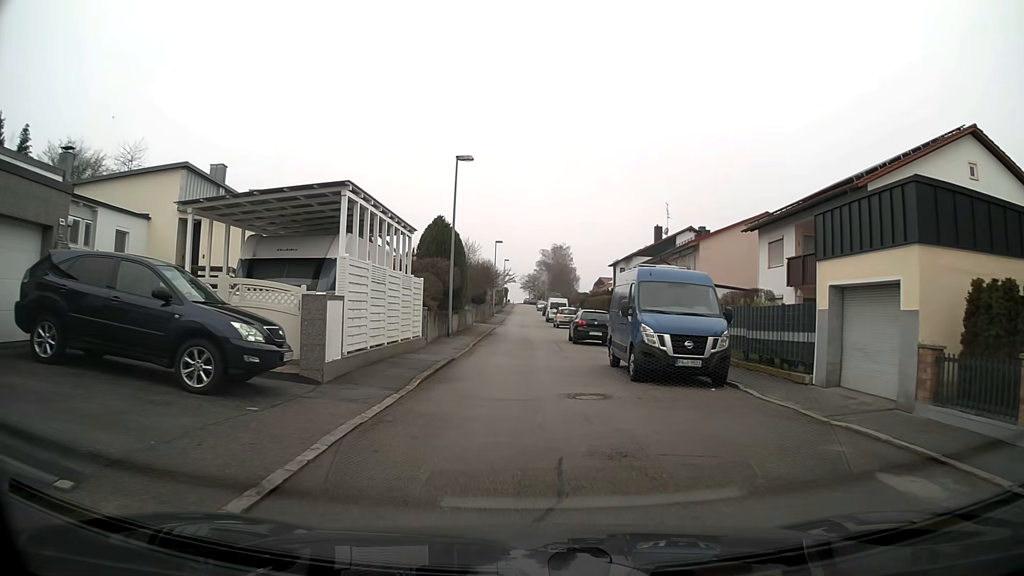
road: residential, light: Day
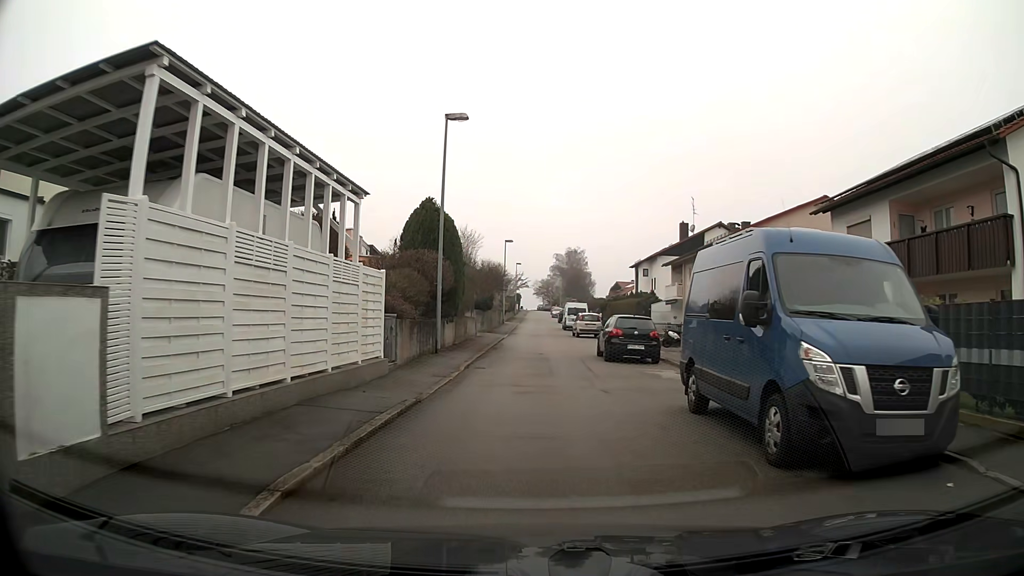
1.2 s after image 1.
(-0.1, +7.6) m; -1°
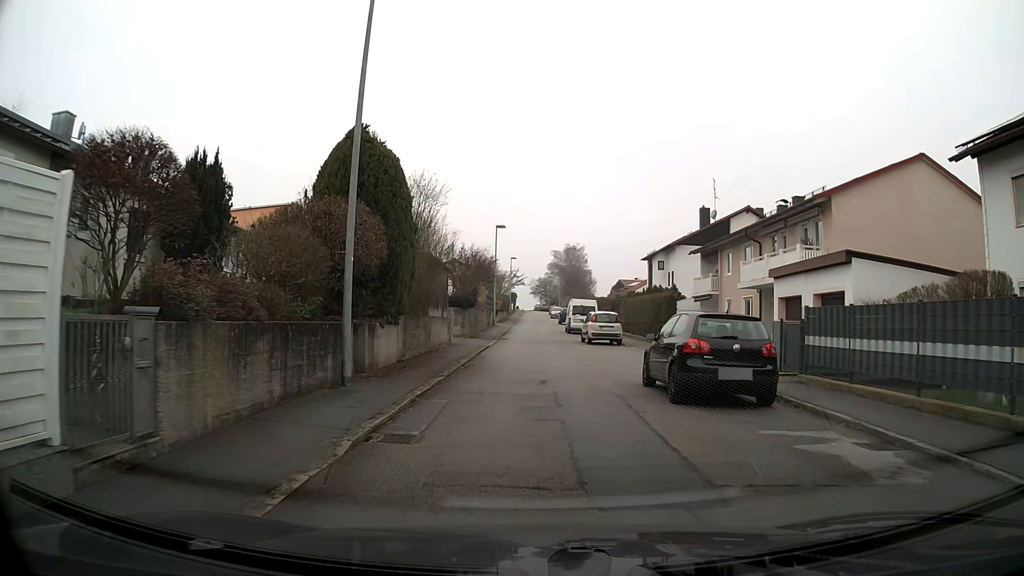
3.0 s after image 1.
(0.0, +10.6) m; +1°
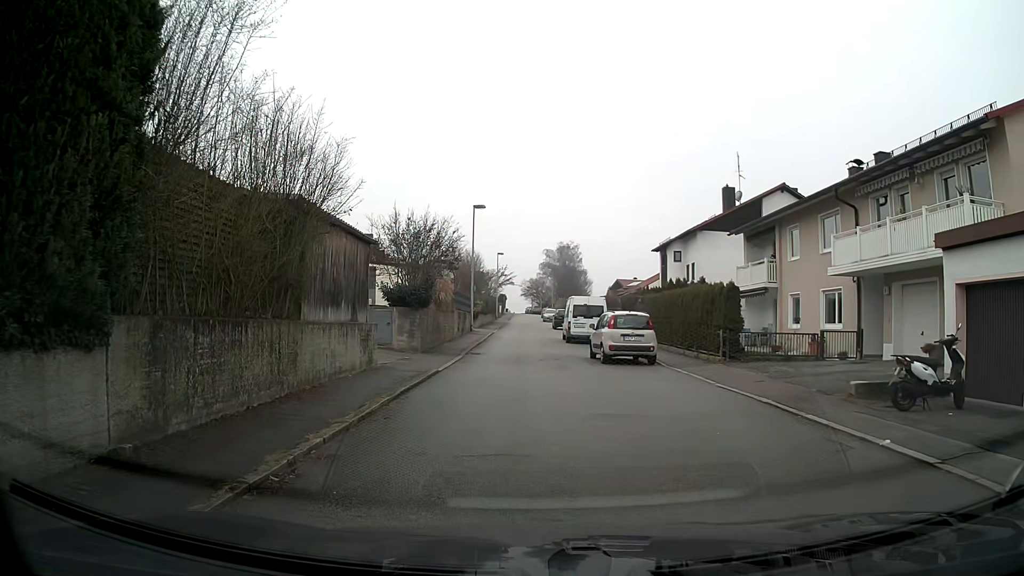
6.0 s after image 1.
(+0.1, +11.1) m; -1°
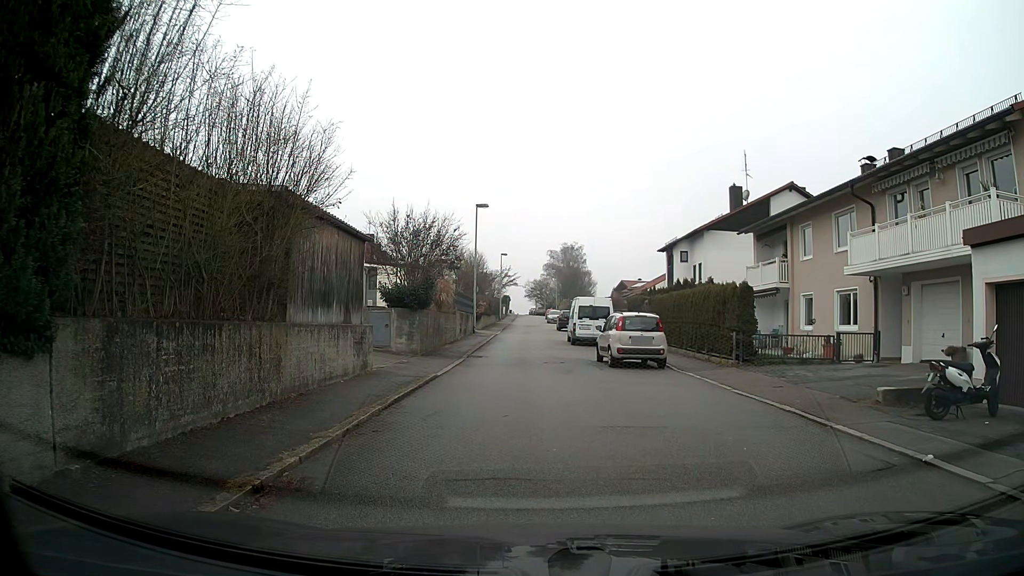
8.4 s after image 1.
(0.0, +0.9) m; 0°
